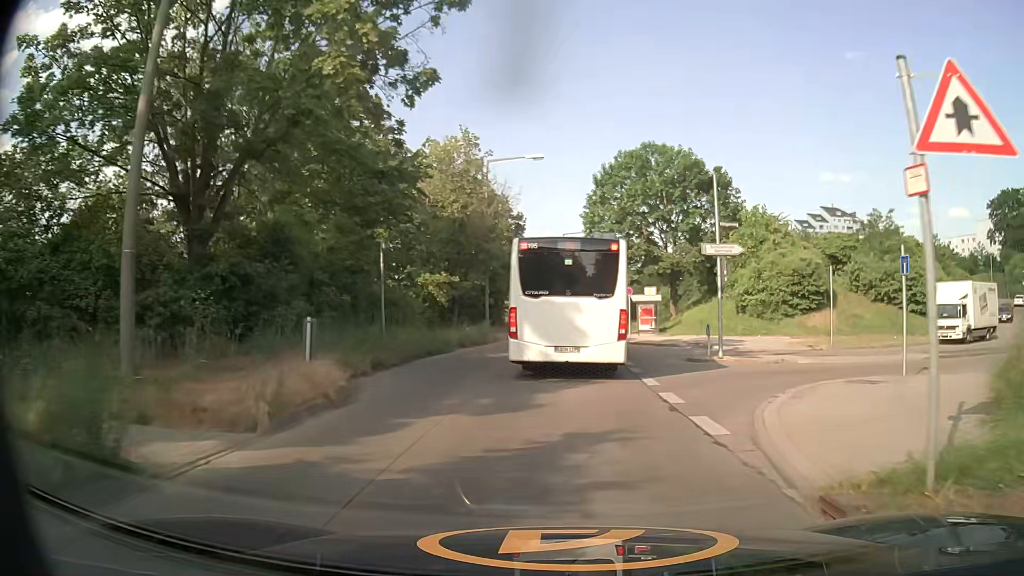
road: tertiary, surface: concrete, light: Day
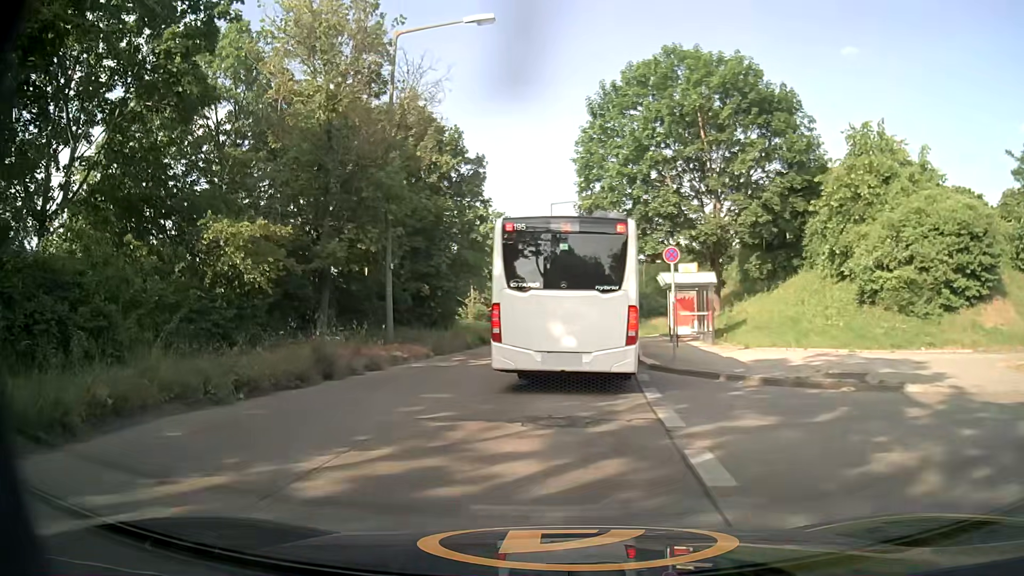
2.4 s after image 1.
(+1.0, +20.5) m; -1°
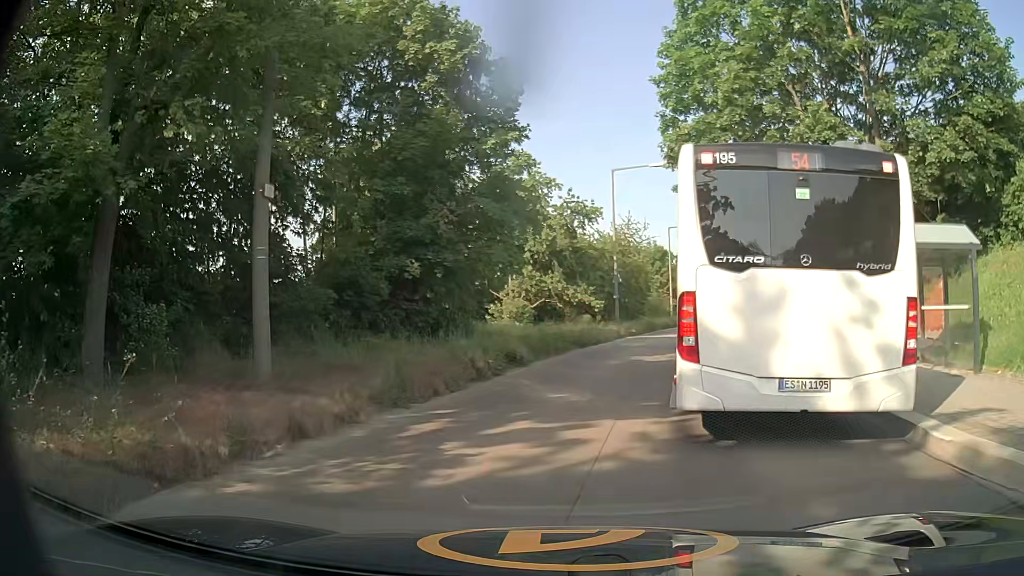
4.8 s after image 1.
(-0.7, +13.1) m; -4°
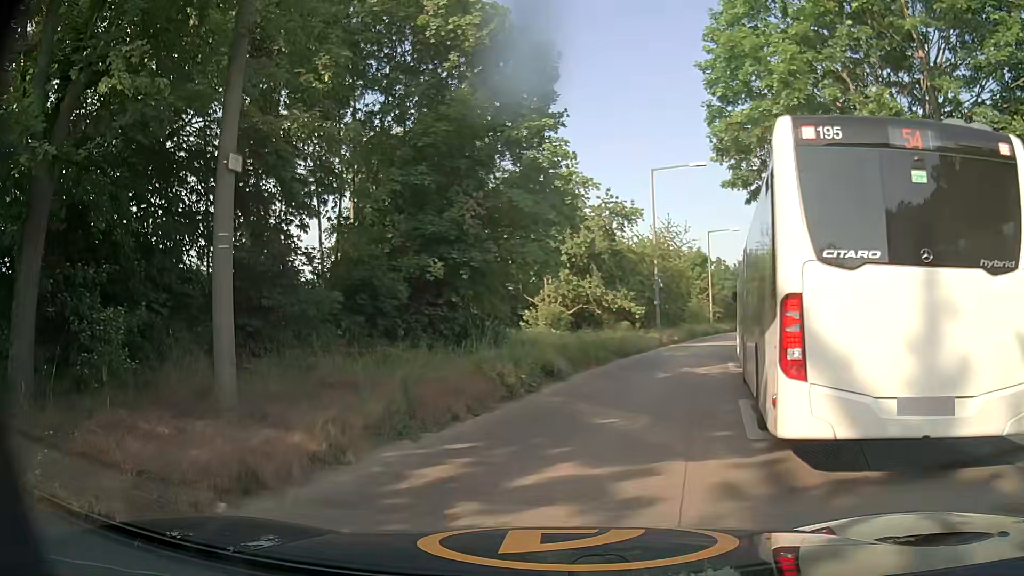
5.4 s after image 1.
(0.0, +2.2) m; -3°
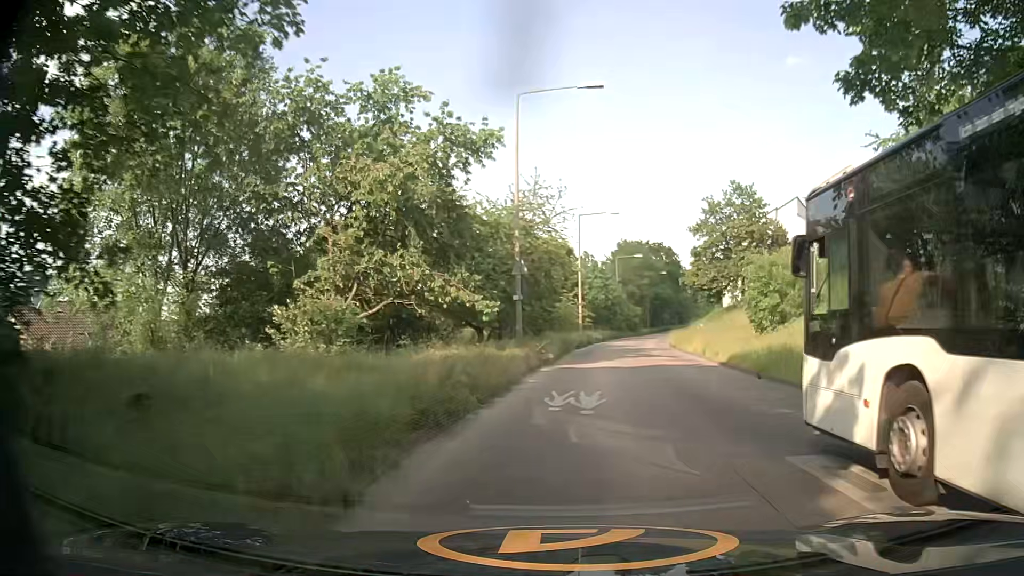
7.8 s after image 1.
(+1.9, +17.3) m; +13°
